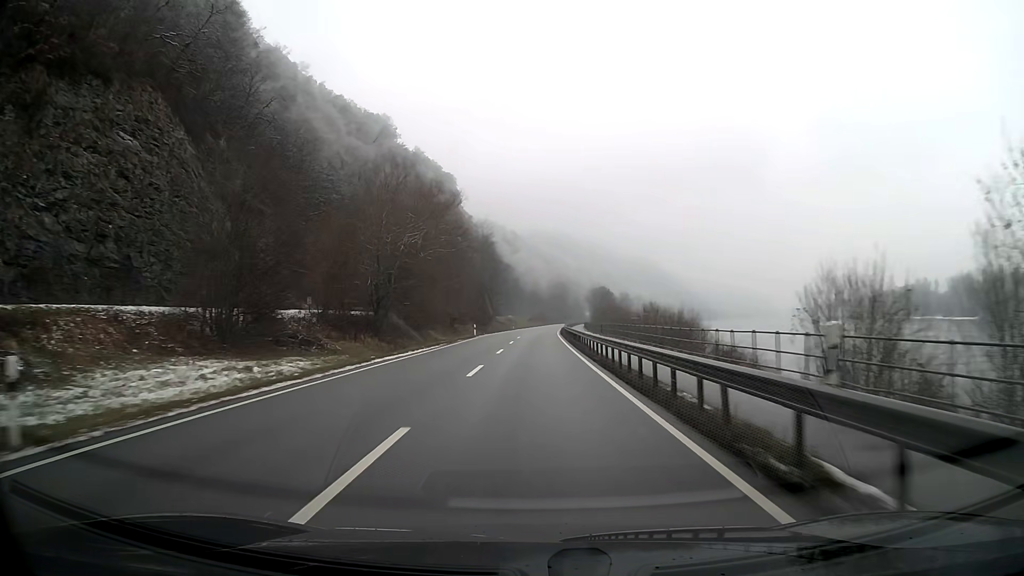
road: primary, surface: asphalt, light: Day
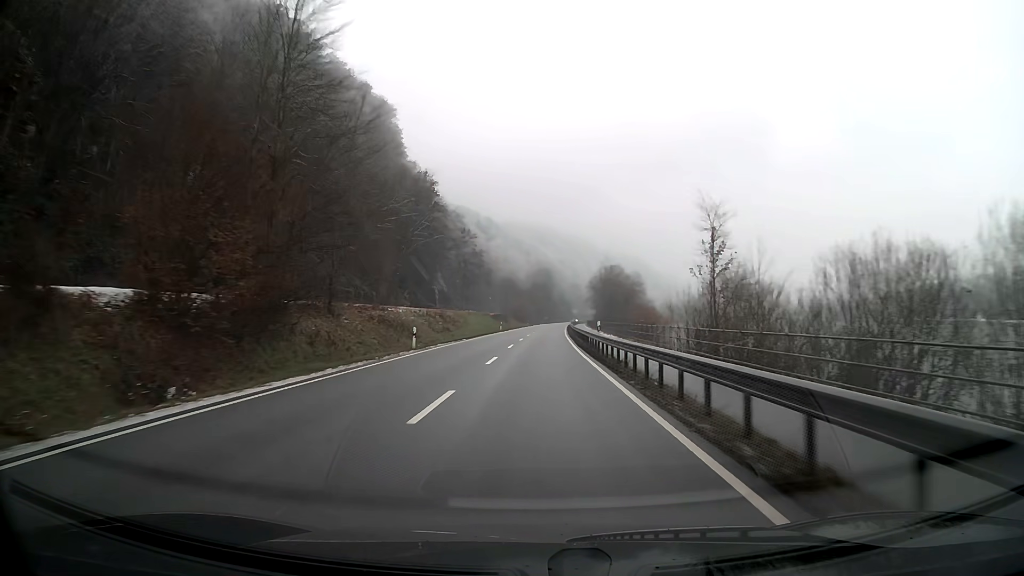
(+1.1, +79.0) m; +2°
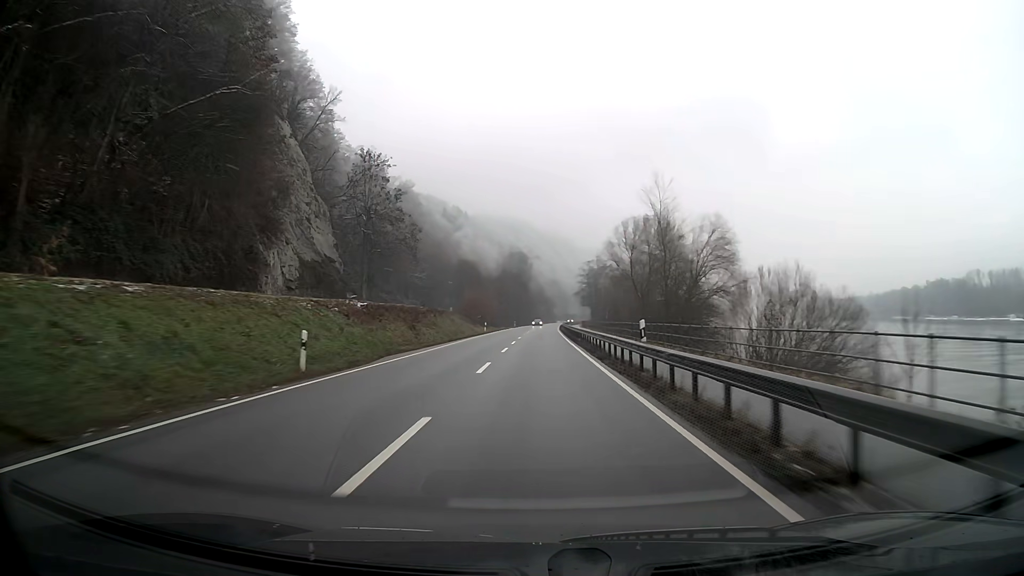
(+1.1, +63.3) m; +2°
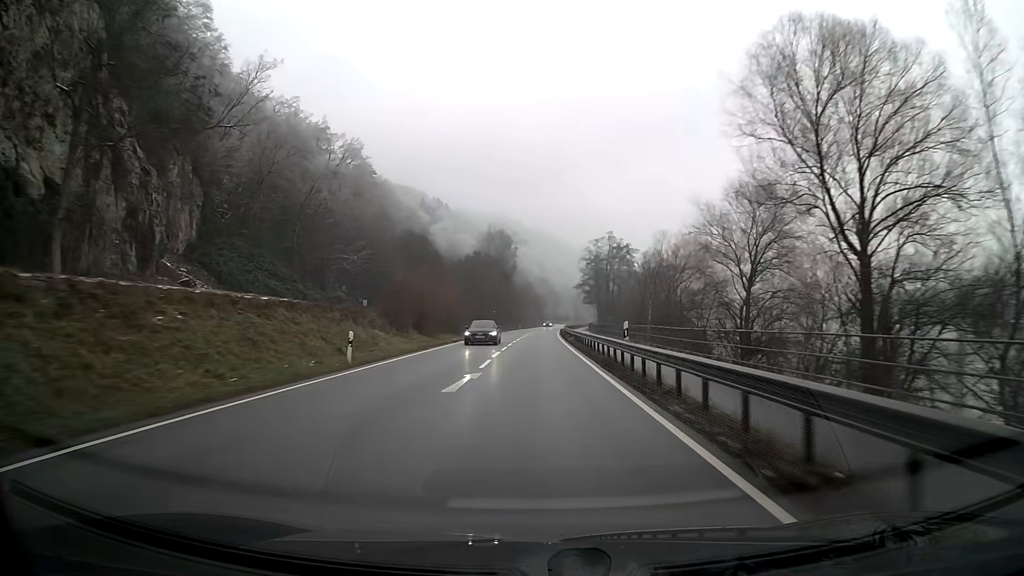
(+0.5, +47.5) m; +1°
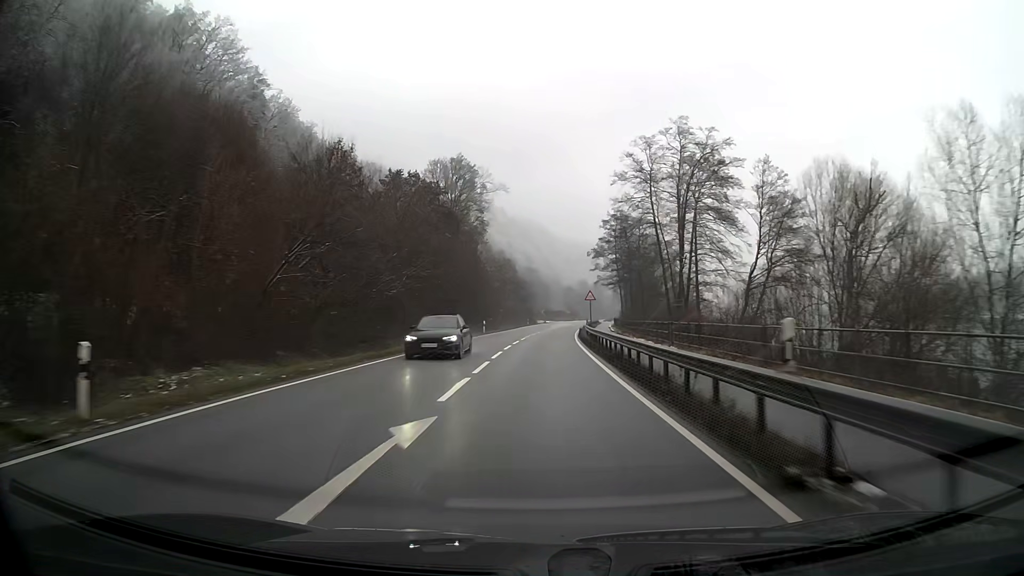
(+0.6, +62.9) m; +1°
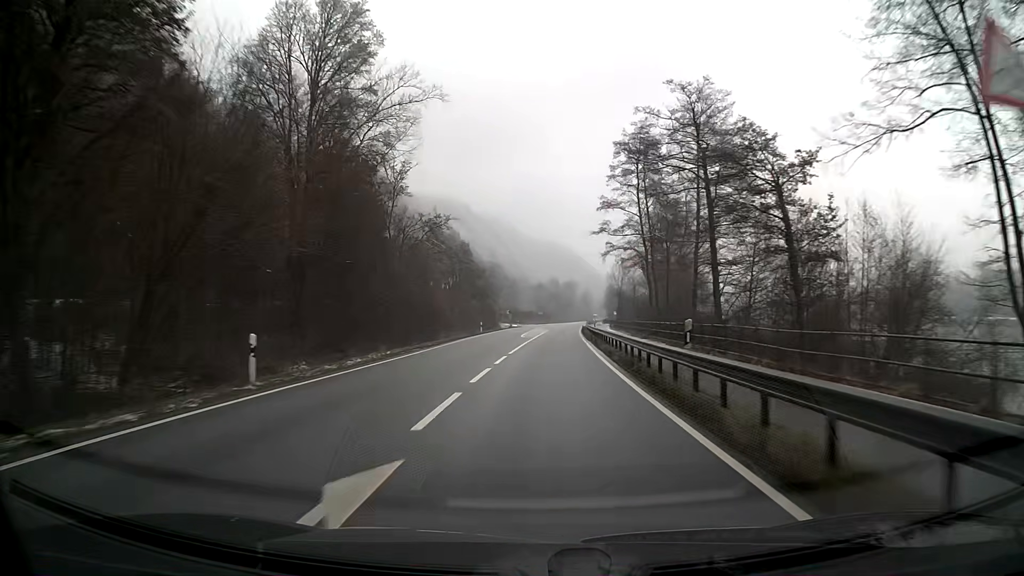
(+1.1, +44.0) m; +3°
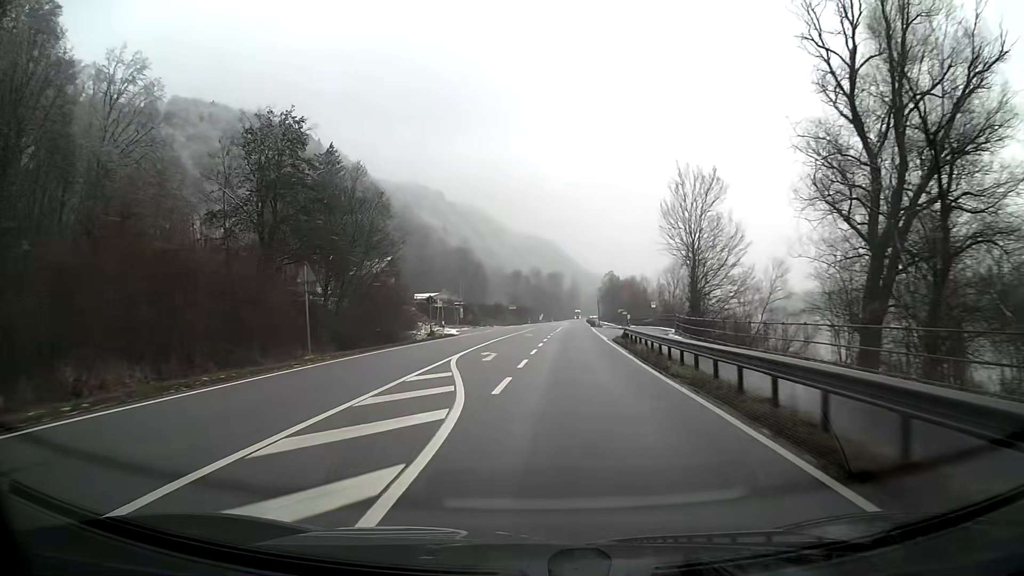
(+1.8, +66.4) m; +1°
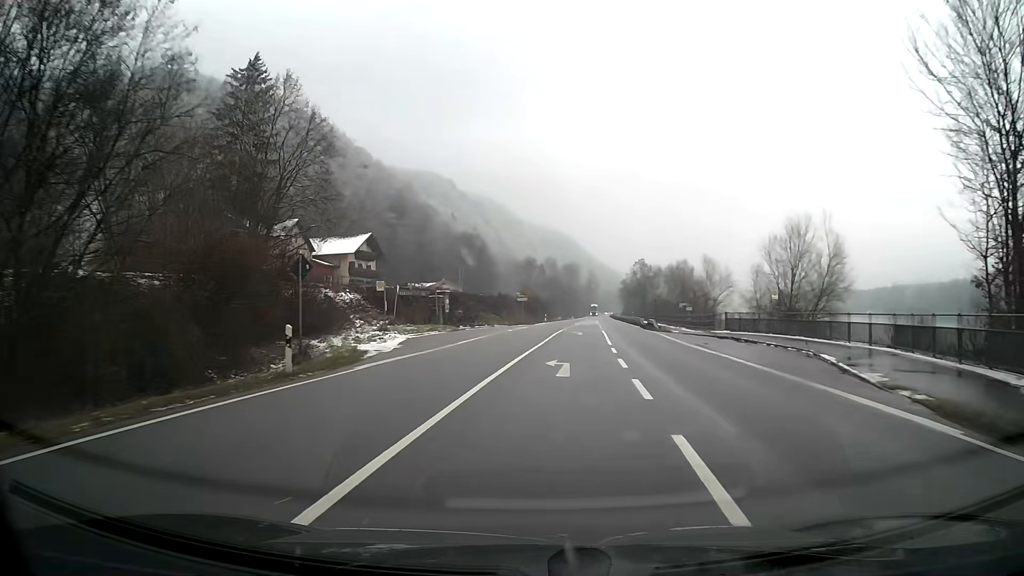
(-0.5, +30.9) m; 0°
(0, +10) (+1, +20) (+2, +30) (+2, +40) (+3, +50) (+1, +59) (-8, +62) (-18, +61) (-27, +57) (-37, +53) m
